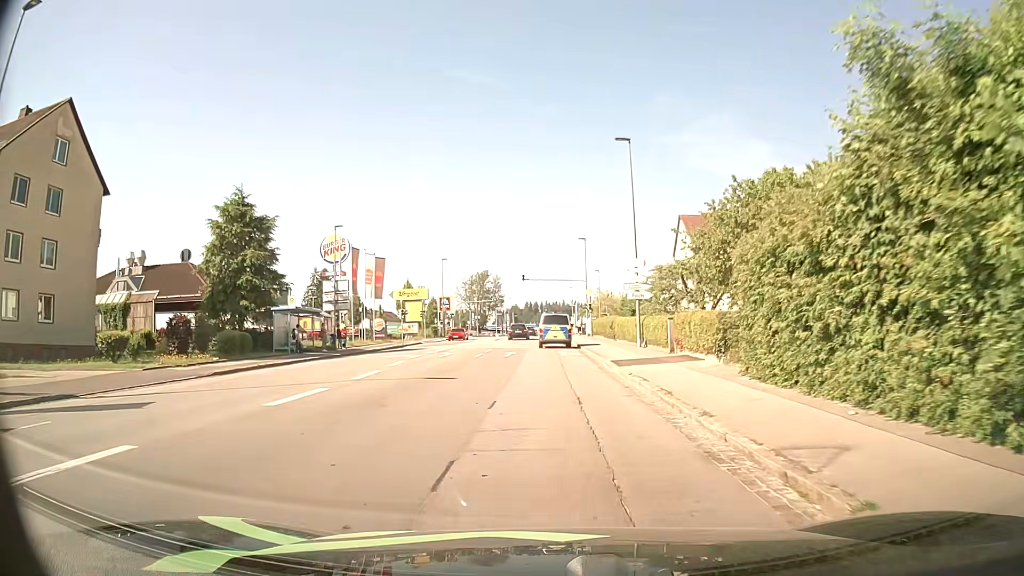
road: tertiary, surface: asphalt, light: Day
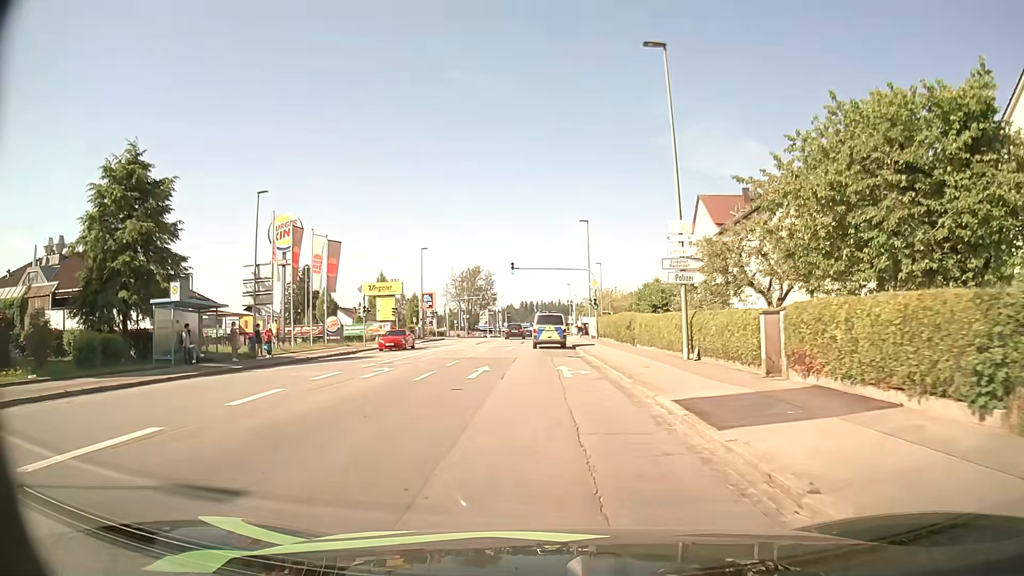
(-0.1, +11.9) m; -1°
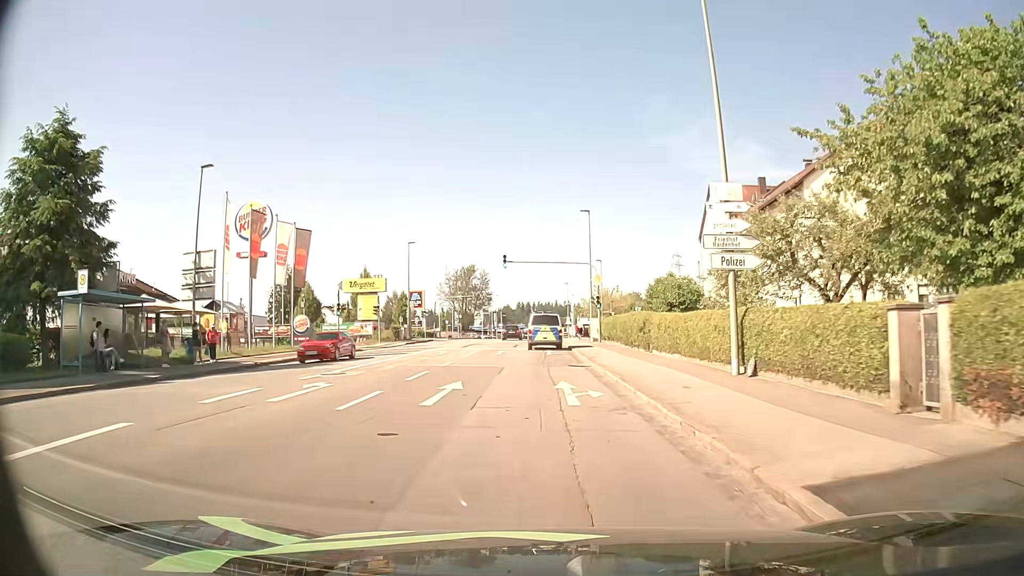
(0.0, +5.8) m; 0°
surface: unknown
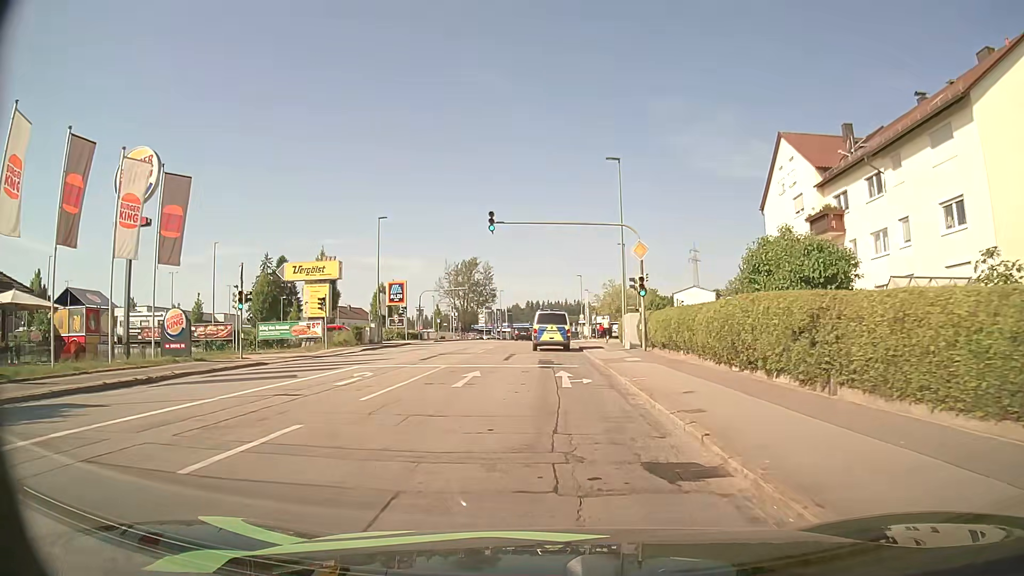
(-0.1, +16.7) m; -1°
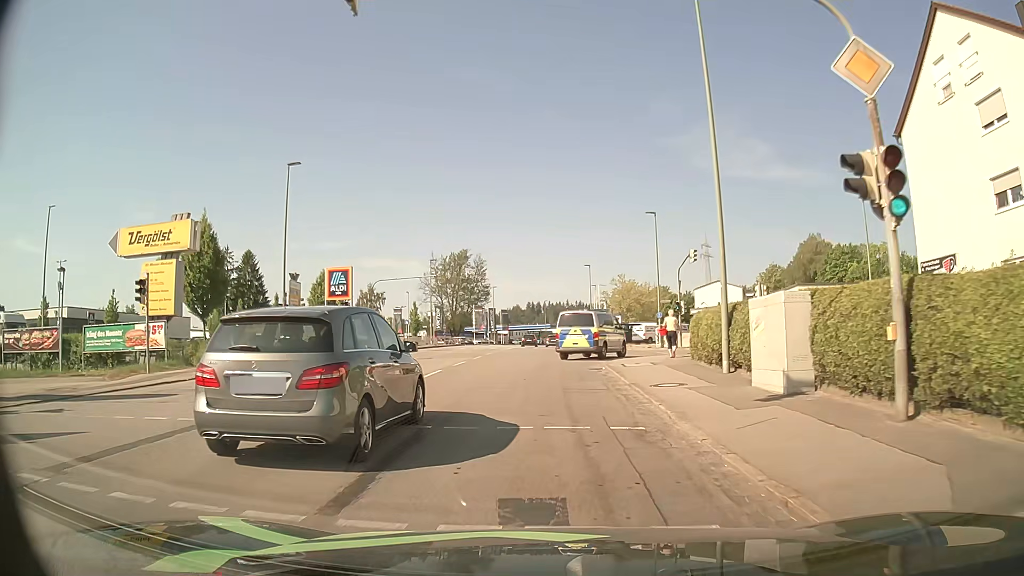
(+0.1, +20.5) m; 0°
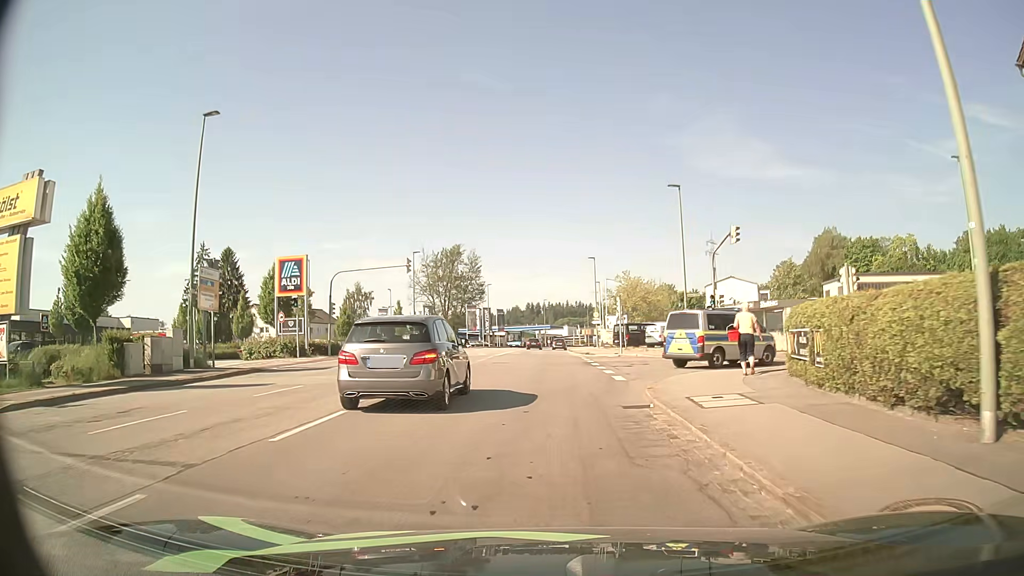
(0.0, +10.0) m; 0°
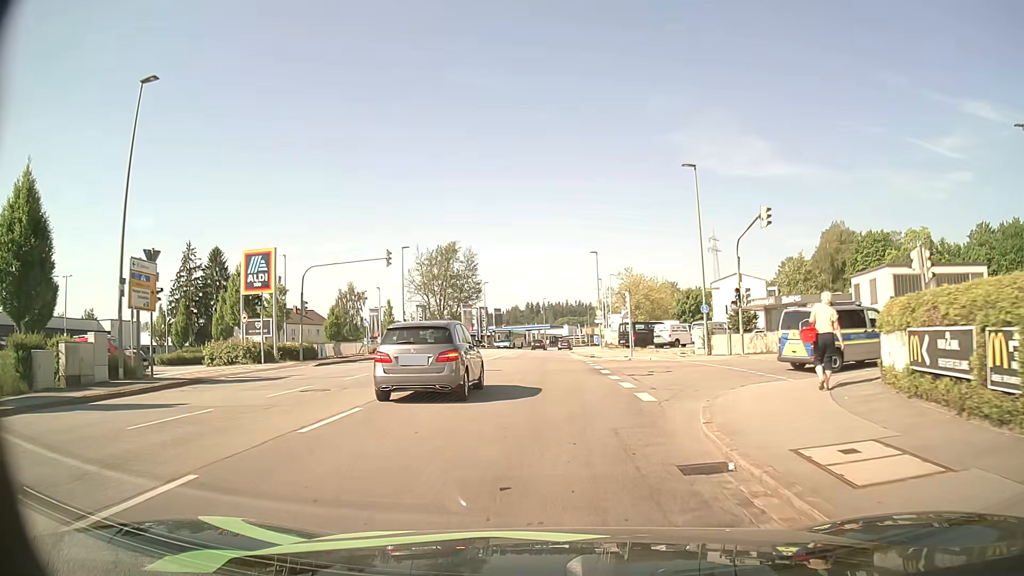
(0.0, +5.0) m; -1°
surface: asphalt
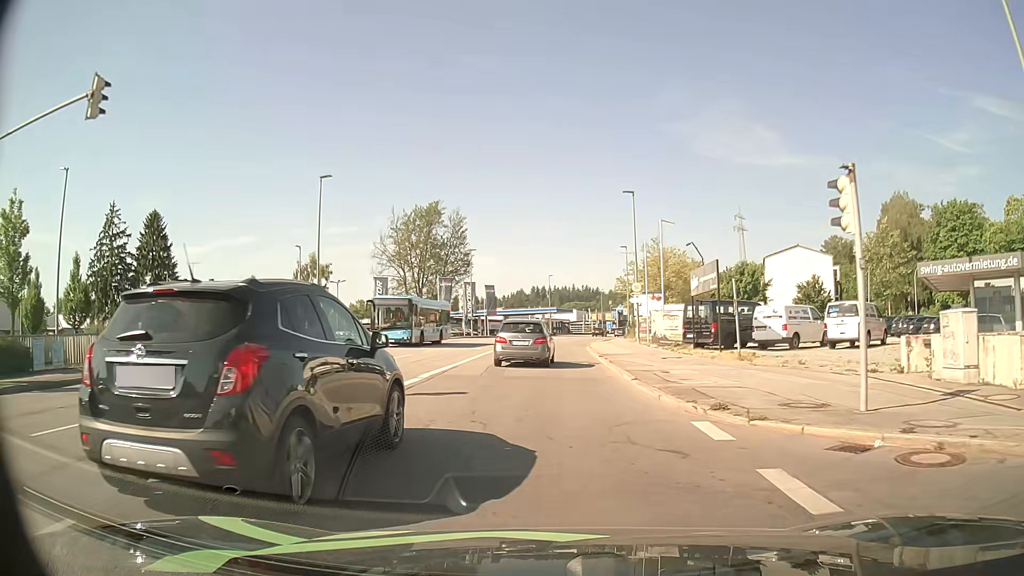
(+0.1, +26.3) m; 0°
(0, +10) (0, +20) (0, +30) (0, +40) (+1, +50) (+1, +60) (+2, +70) (+4, +80) (+5, +90) (+7, +99) m
